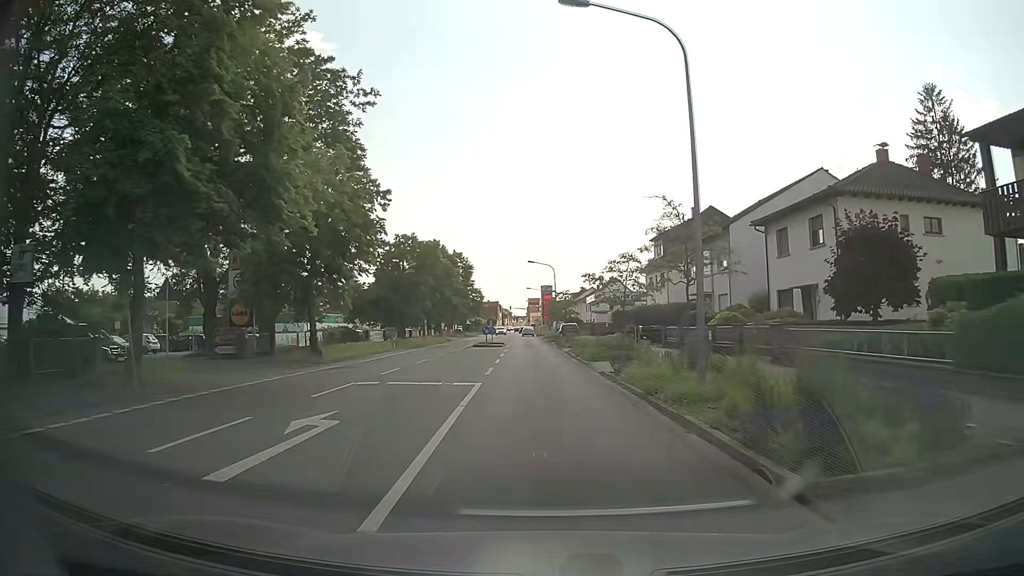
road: tertiary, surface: asphalt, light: Day
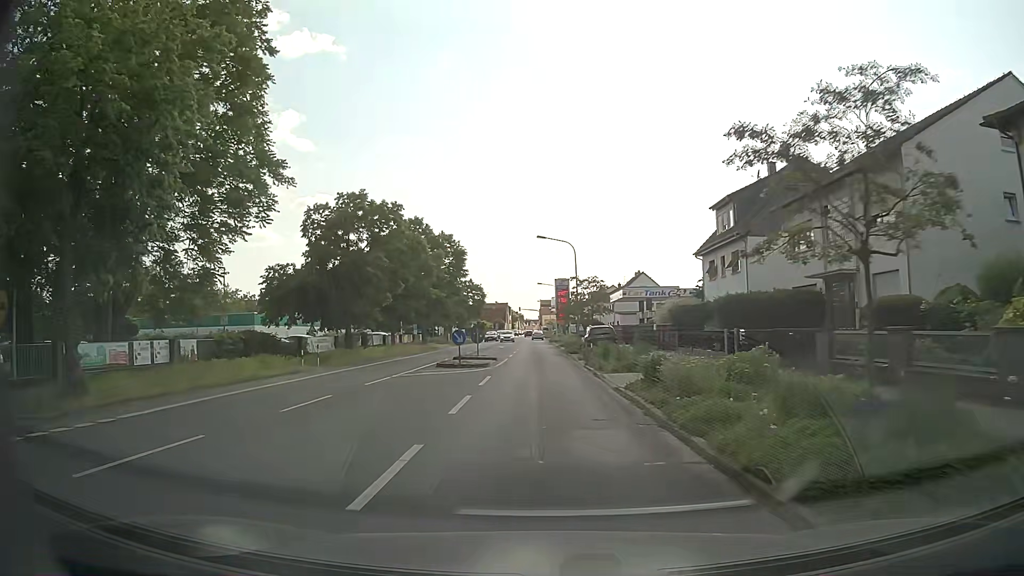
(-0.2, +19.7) m; -1°
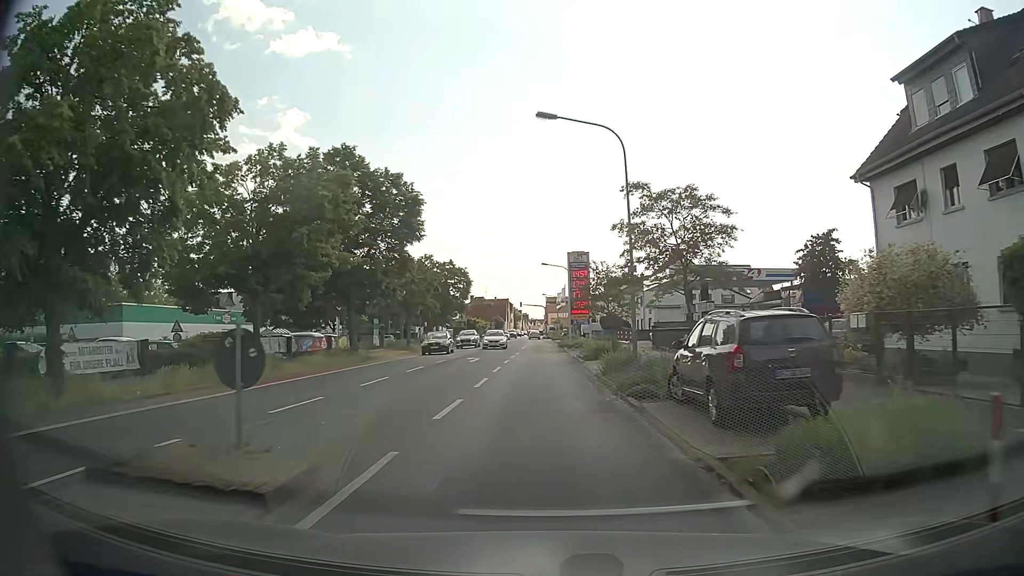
(-0.1, +25.6) m; -1°
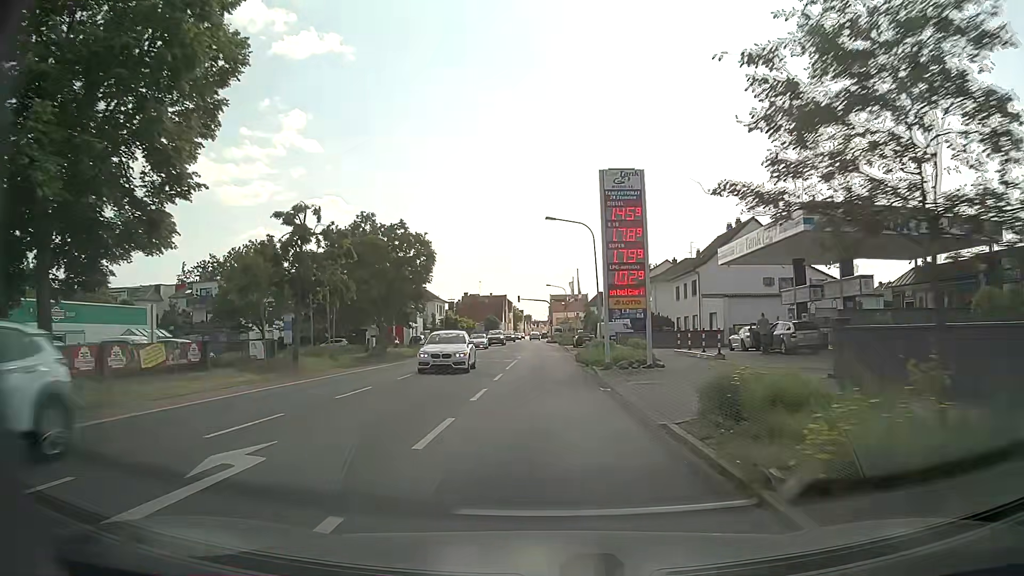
(-0.1, +26.5) m; 0°
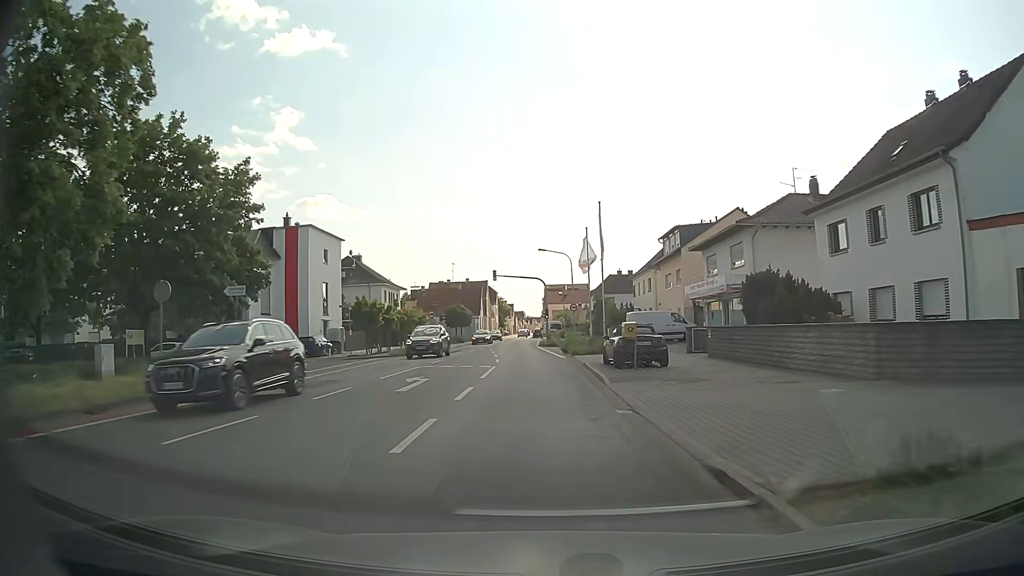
(+0.3, +35.0) m; +1°
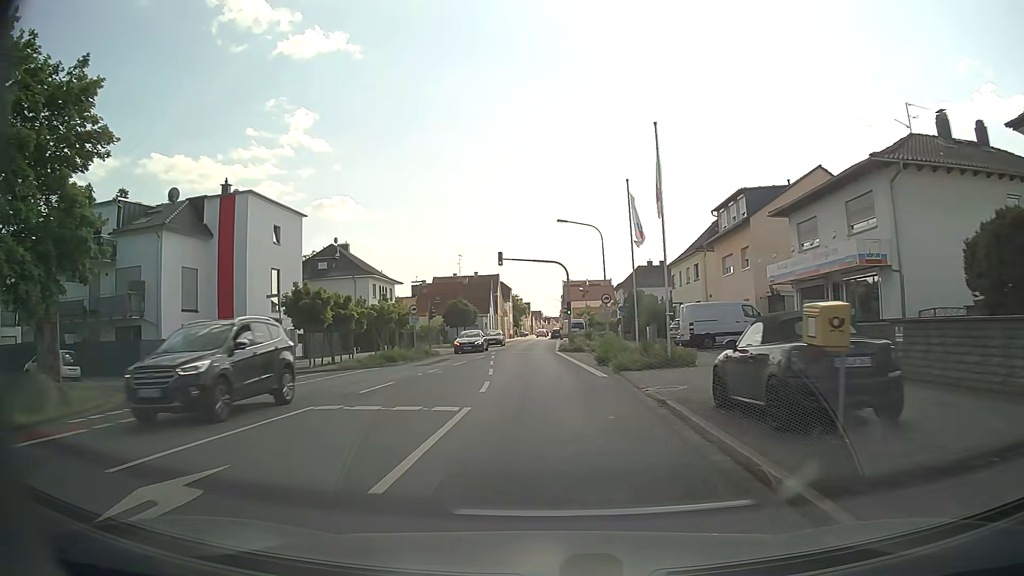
(-0.3, +13.7) m; -2°
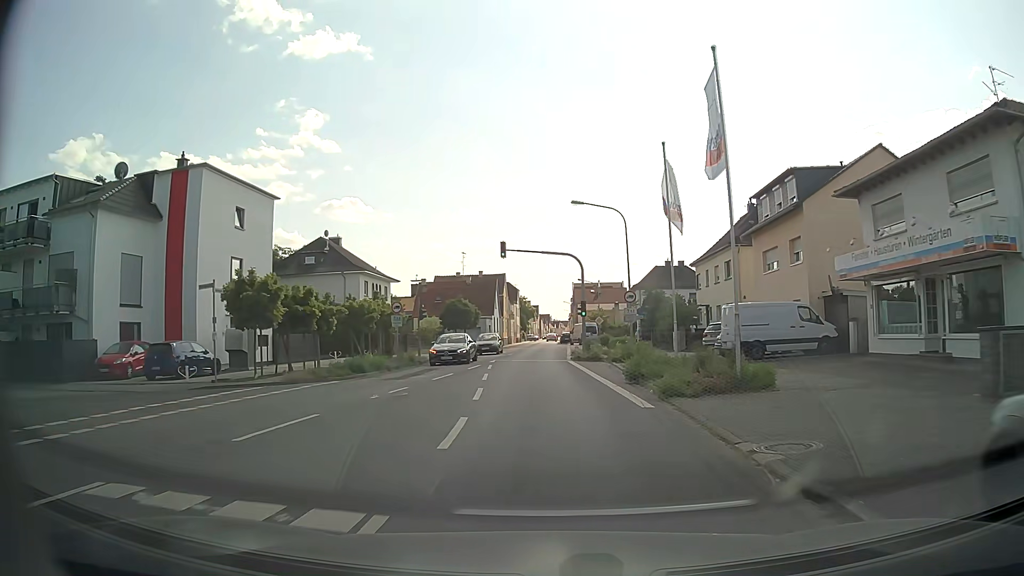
(0.0, +6.7) m; 0°
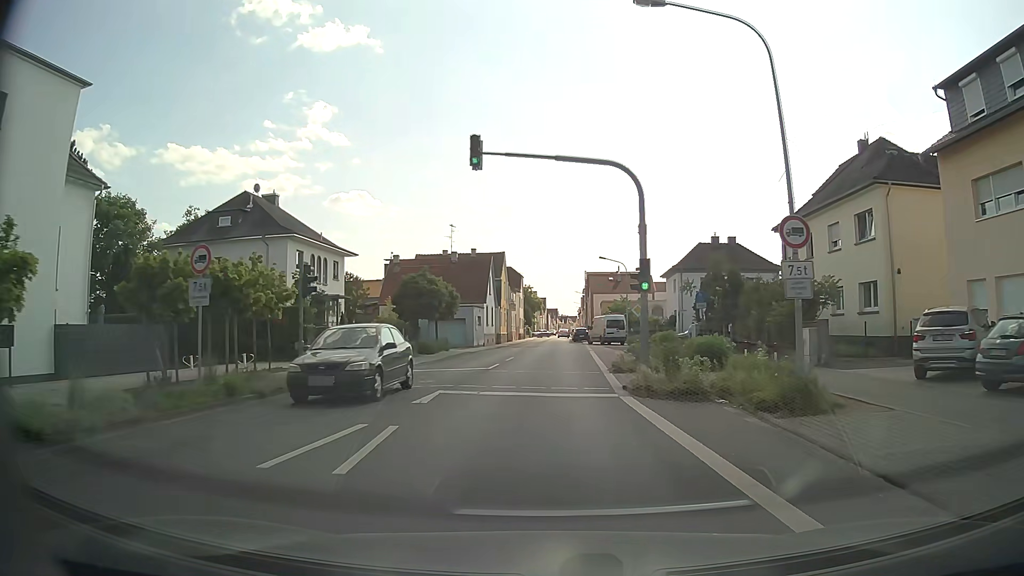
(-0.3, +19.9) m; -1°
